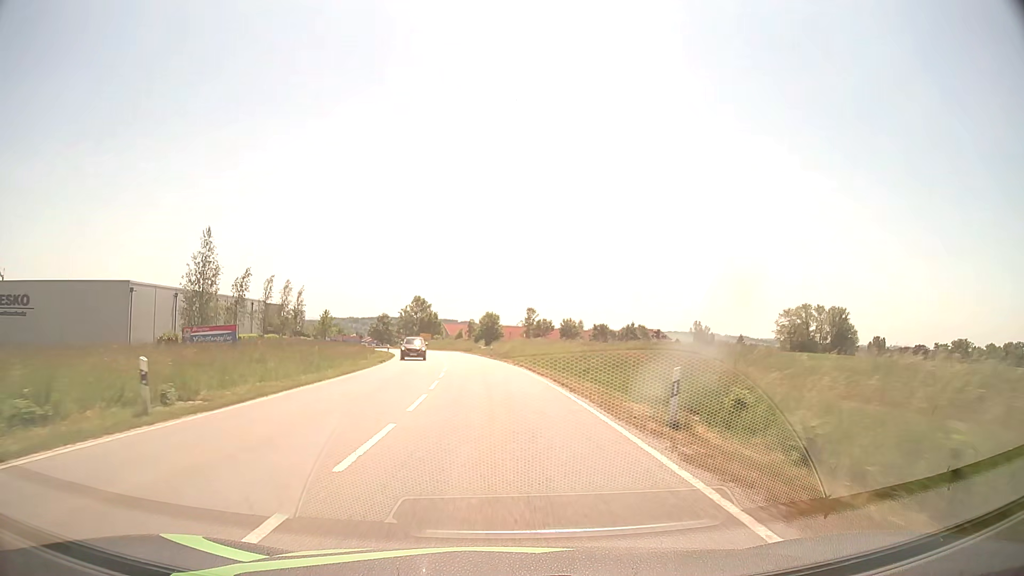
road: secondary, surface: asphalt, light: Day
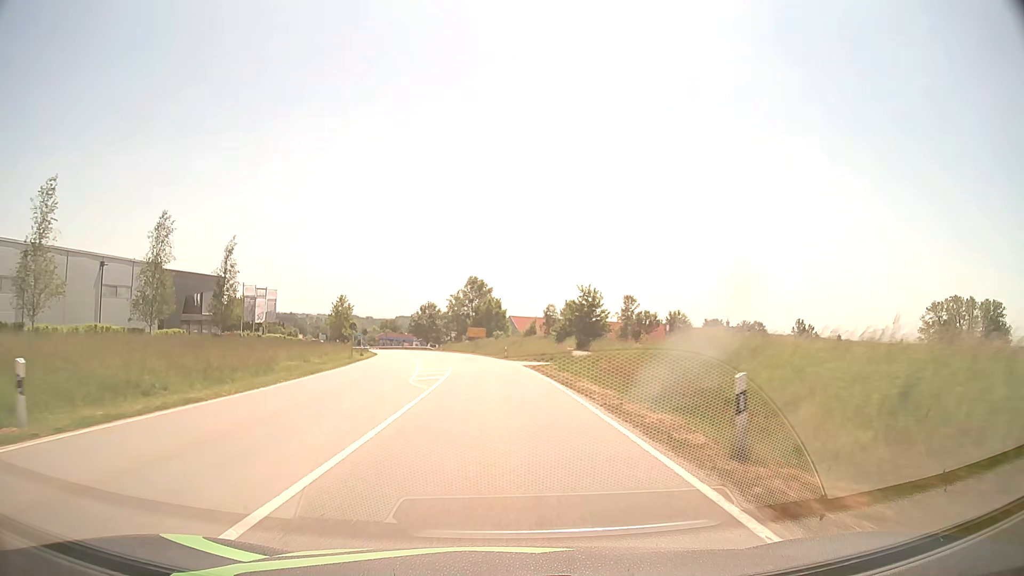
(-3.1, +53.7) m; -6°
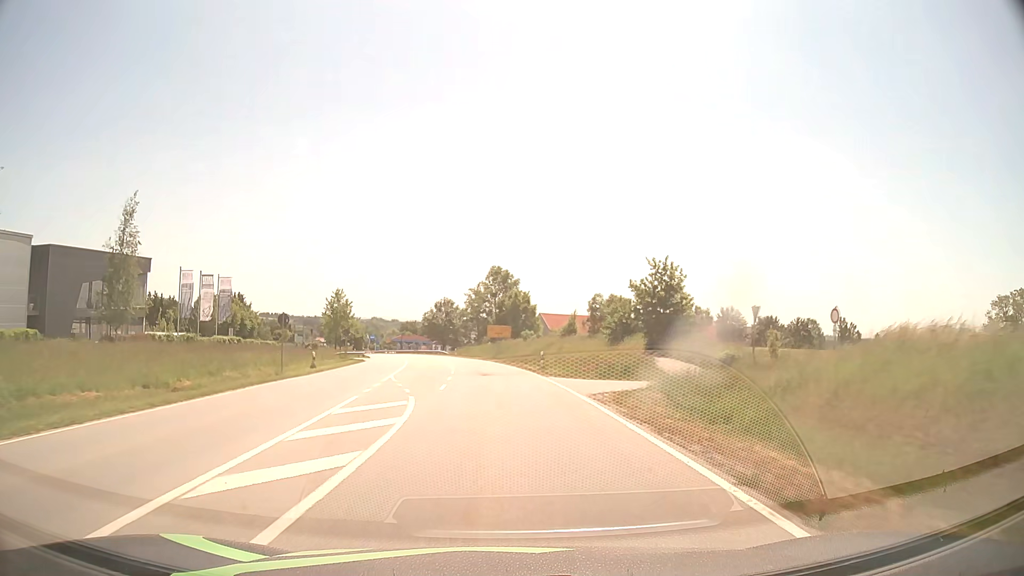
(-0.4, +21.6) m; -2°
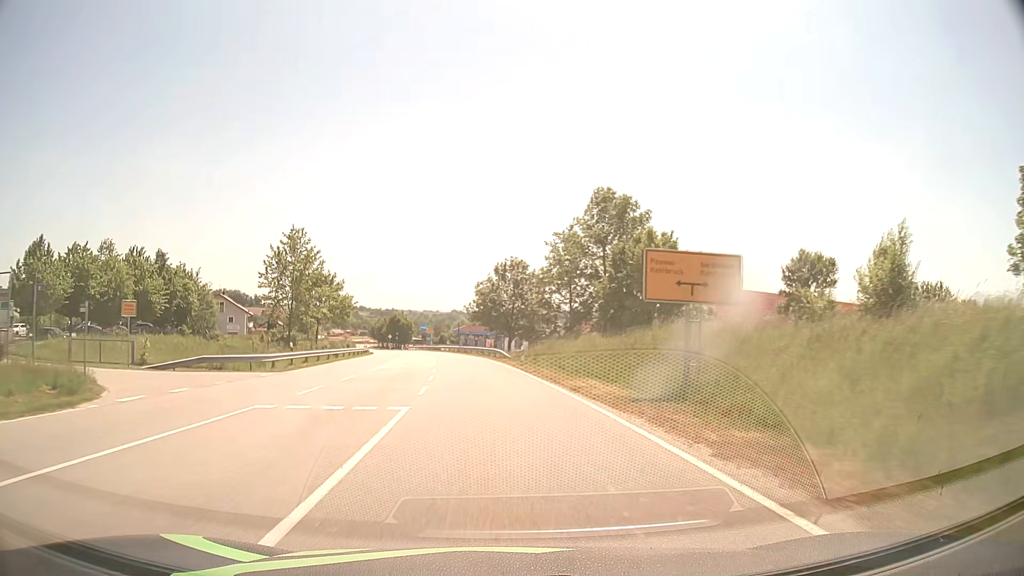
(-3.0, +52.9) m; -7°
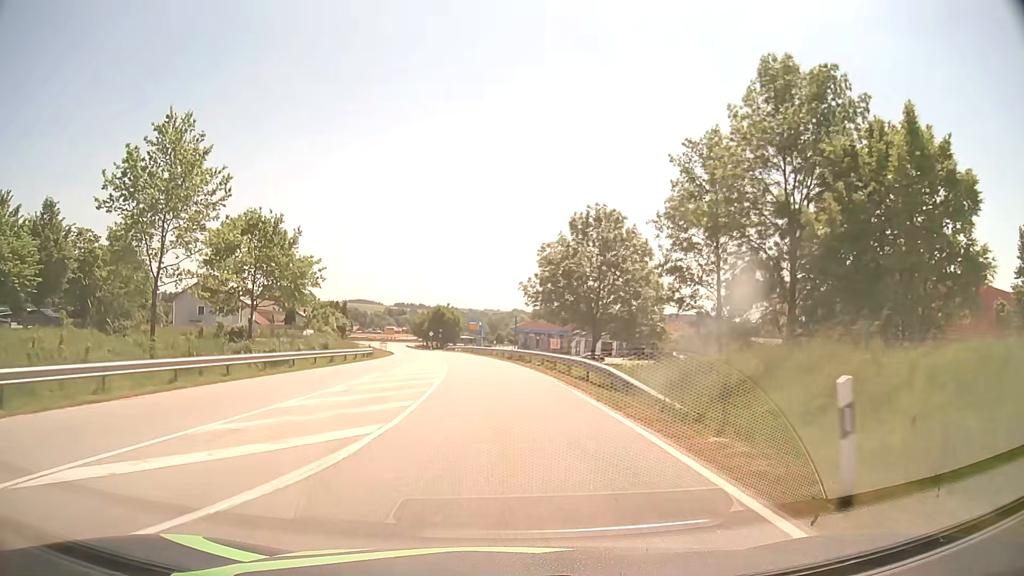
(-1.3, +29.1) m; -5°
(0, +10) (-1, +20) (-1, +30) (-2, +40) (-3, +50) (-4, +60) (-6, +70) (-7, +80) (-9, +89) (-11, +99) m
